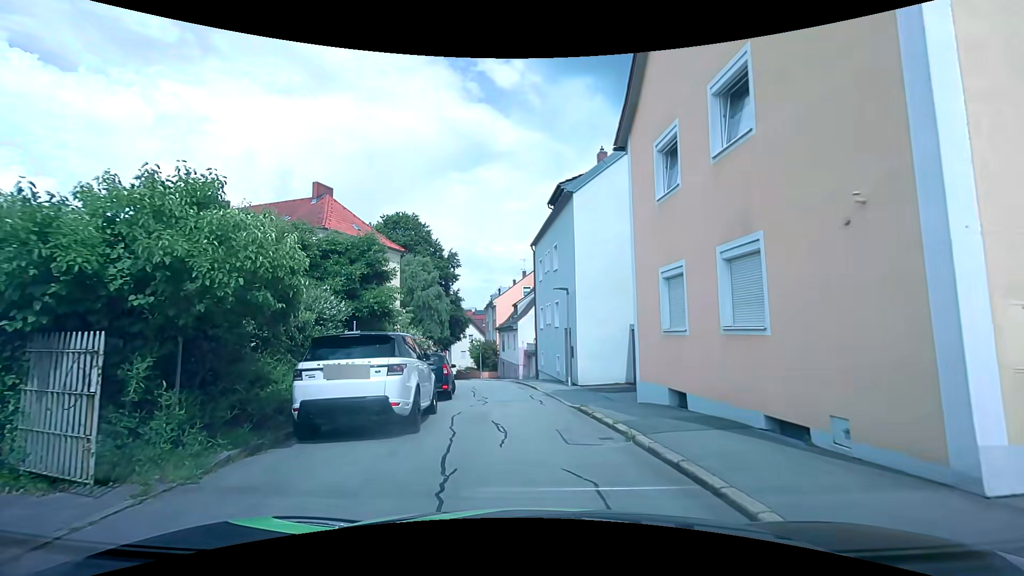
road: residential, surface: asphalt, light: Day
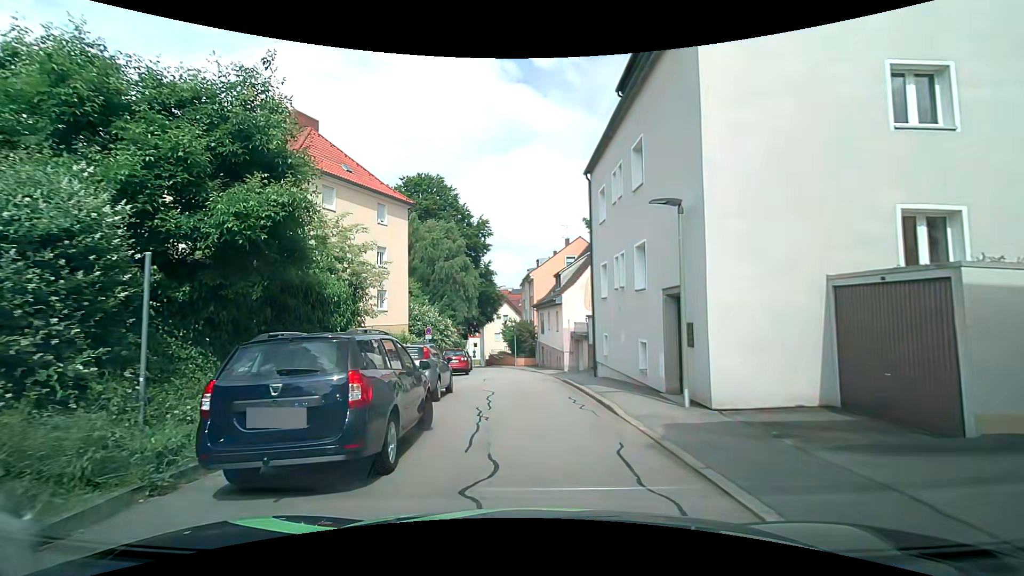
(-0.7, +10.6) m; -6°
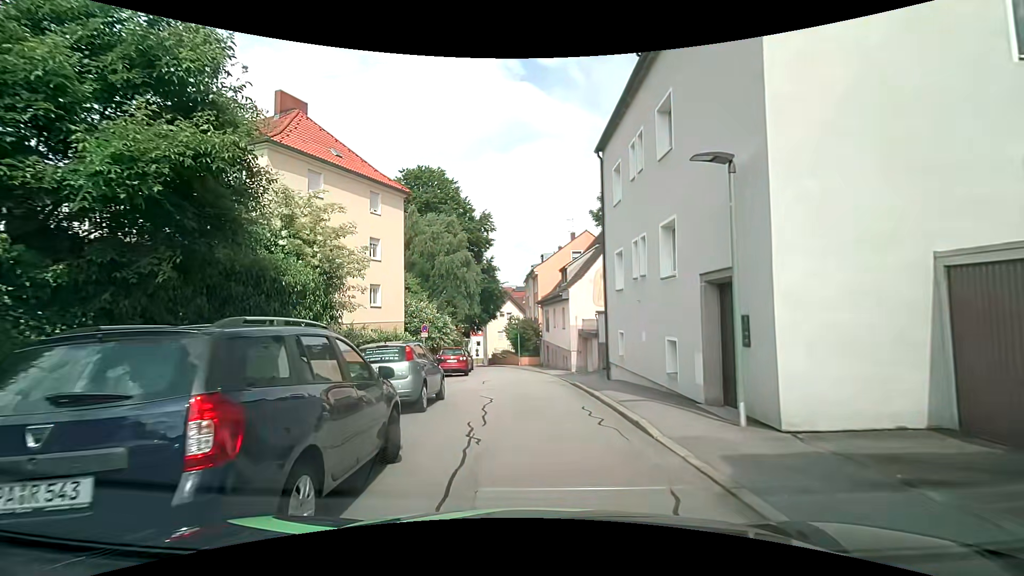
(0.0, +2.2) m; -1°
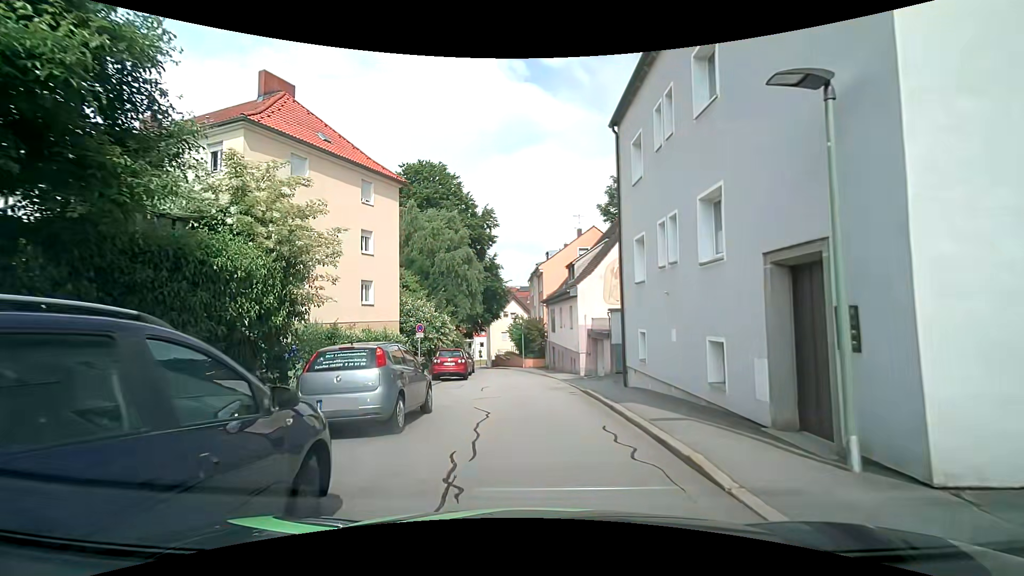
(0.0, +2.3) m; -1°
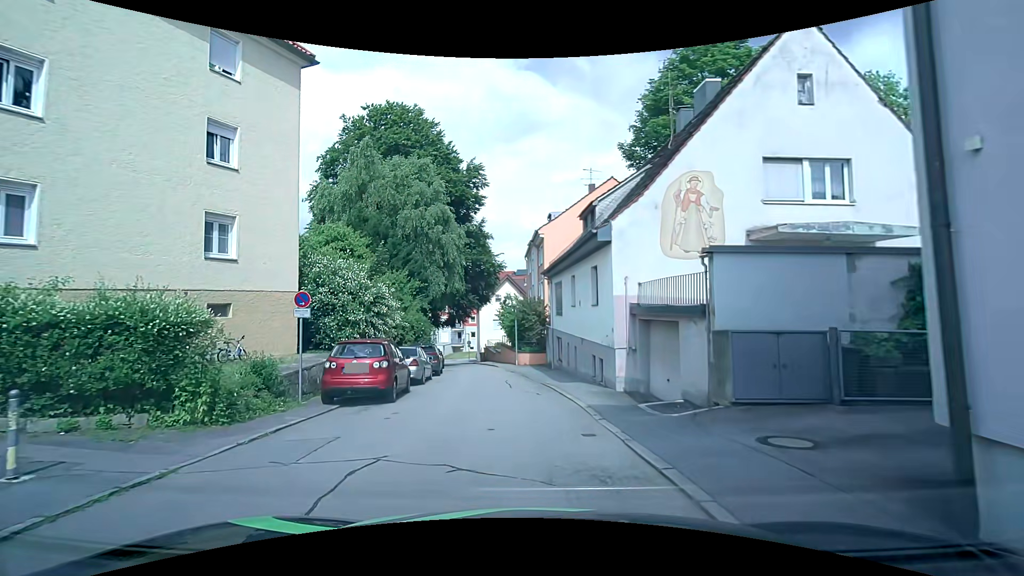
(+0.1, +12.4) m; -2°
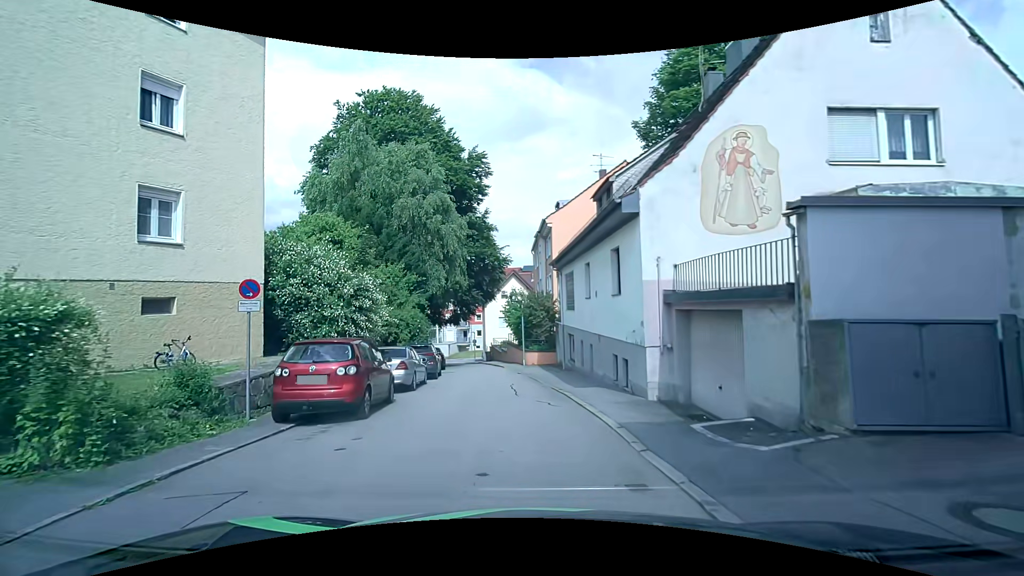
(+0.1, +2.7) m; +2°
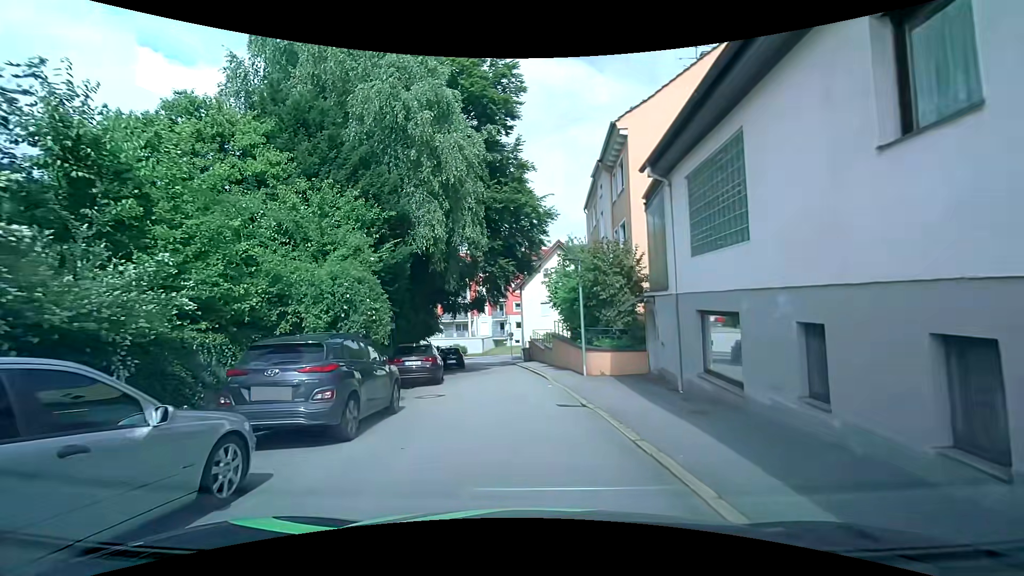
(-0.5, +14.0) m; -3°
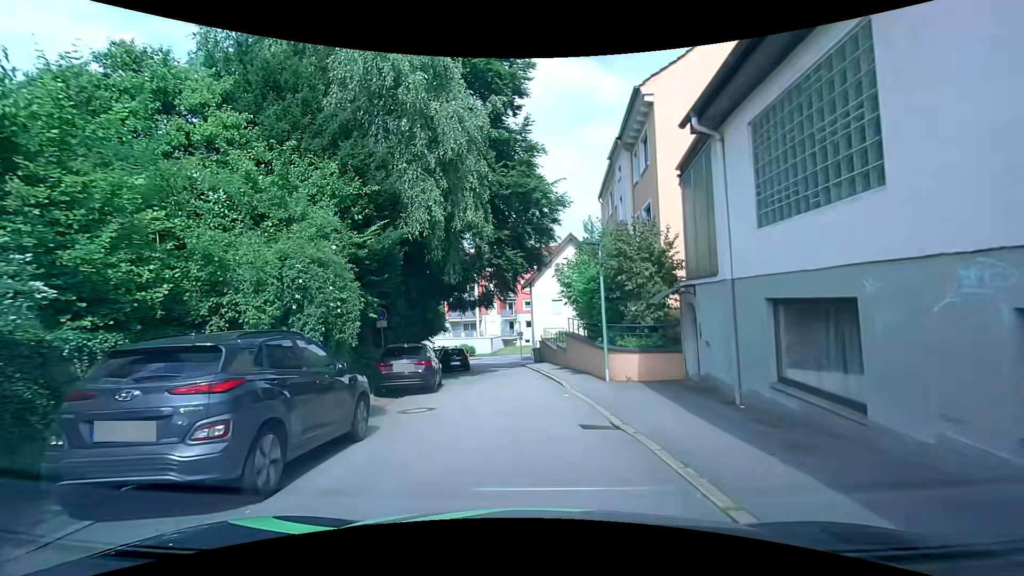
(-0.1, +2.6) m; -1°
